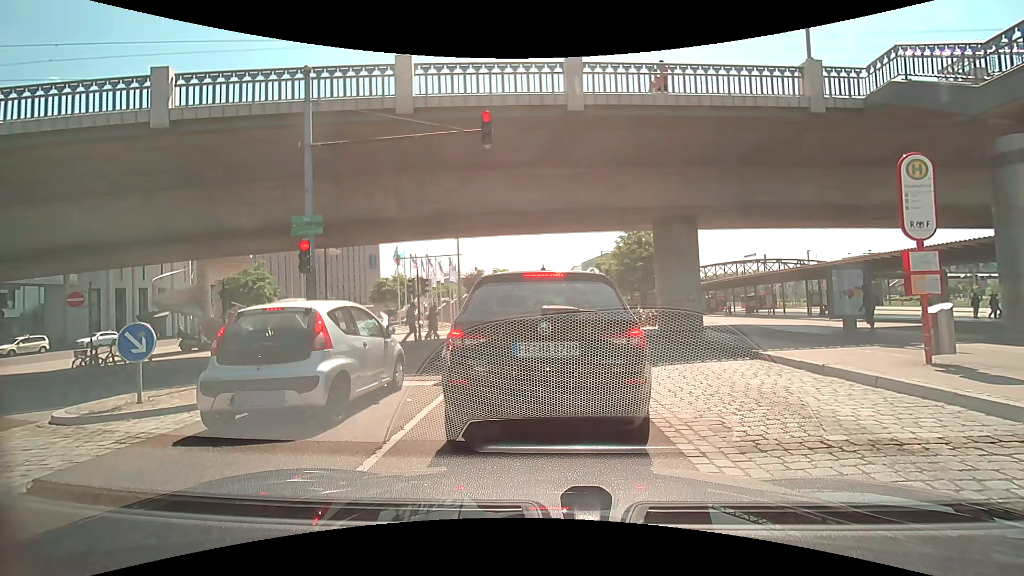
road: primary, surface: asphalt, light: Day
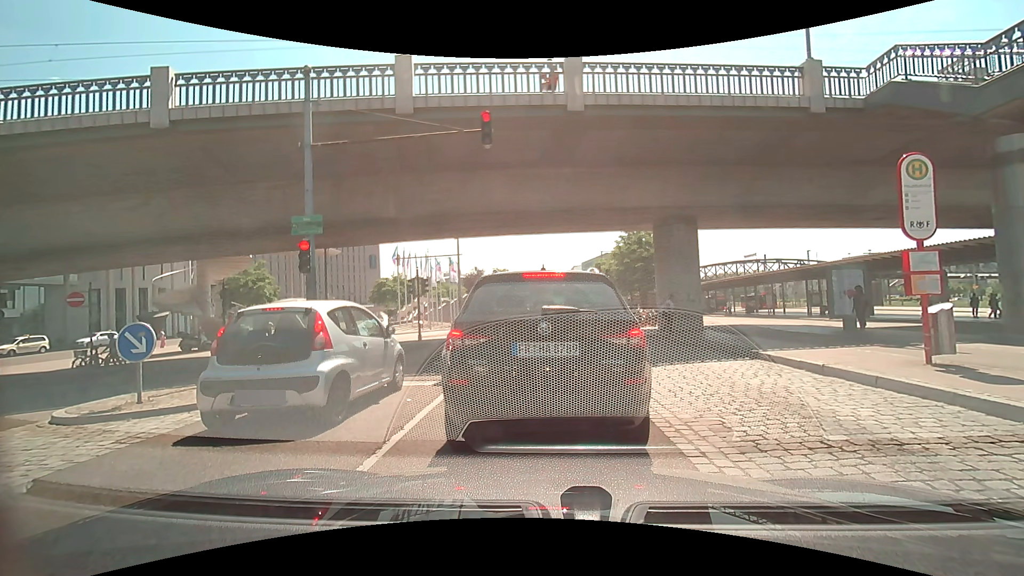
(0.0, 0.0) m; 0°
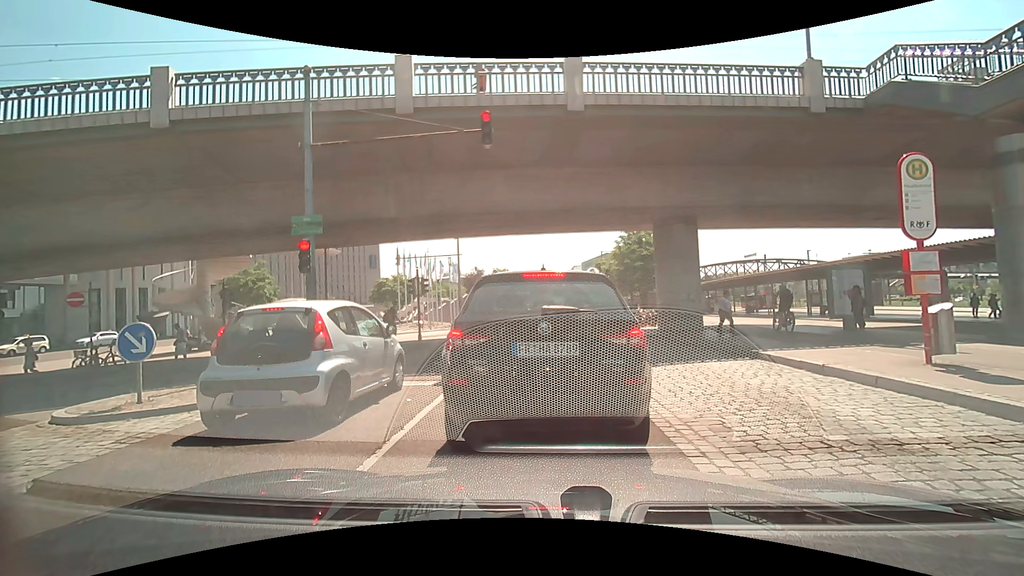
(0.0, 0.0) m; 0°
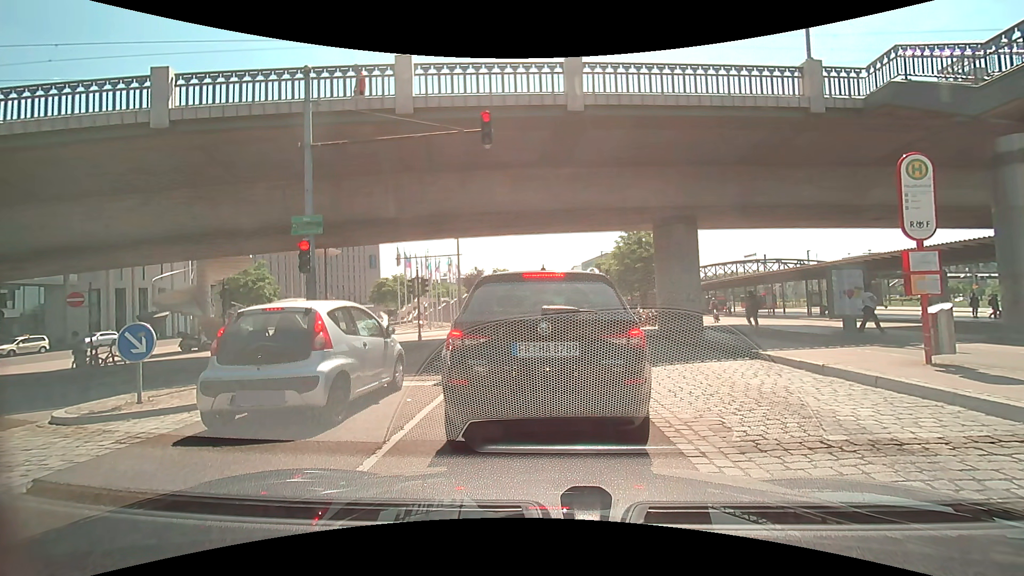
(0.0, 0.0) m; 0°
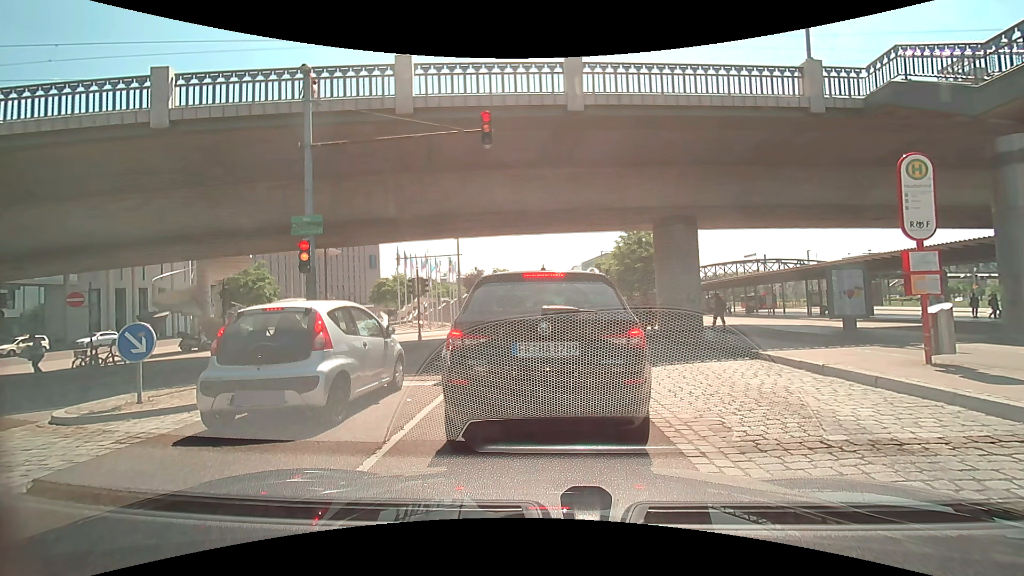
(0.0, 0.0) m; 0°
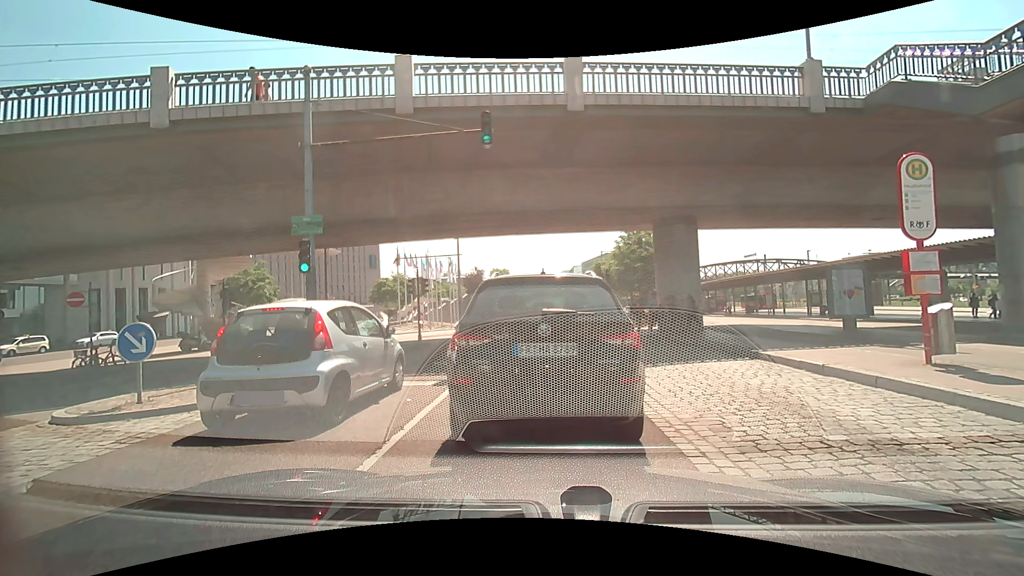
(0.0, 0.0) m; 0°
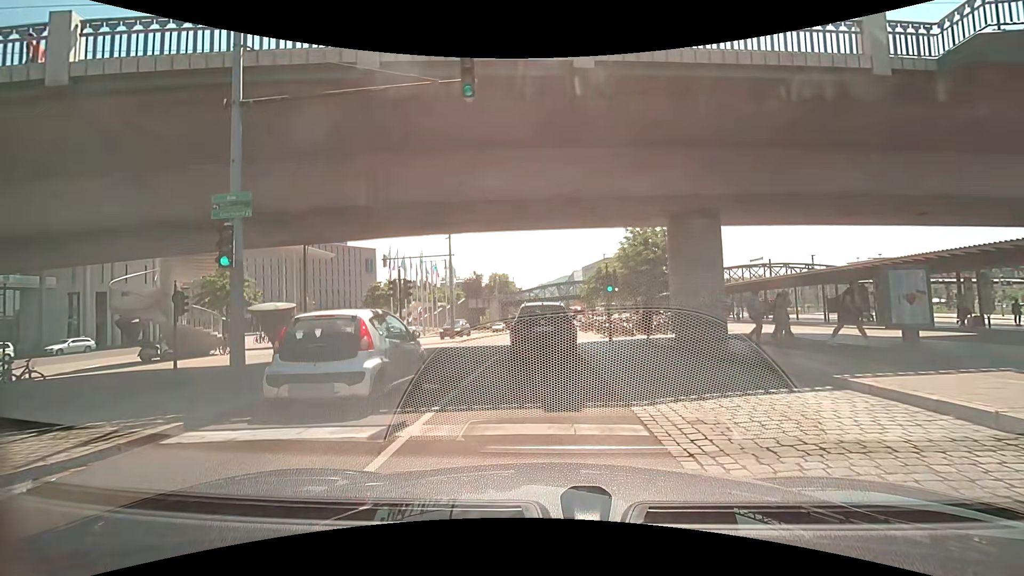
(-0.1, +3.5) m; -1°
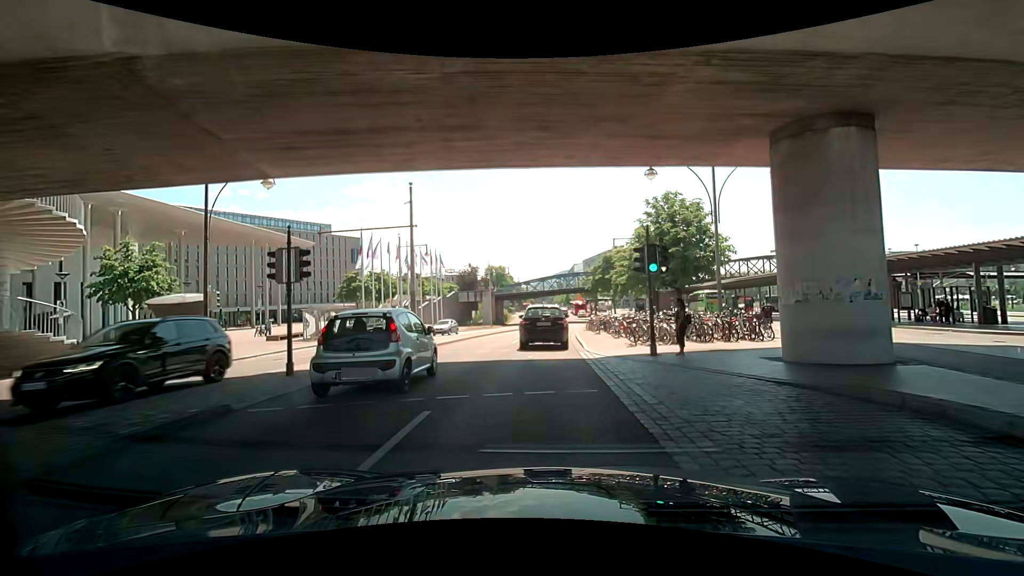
(0.0, +9.9) m; 0°
